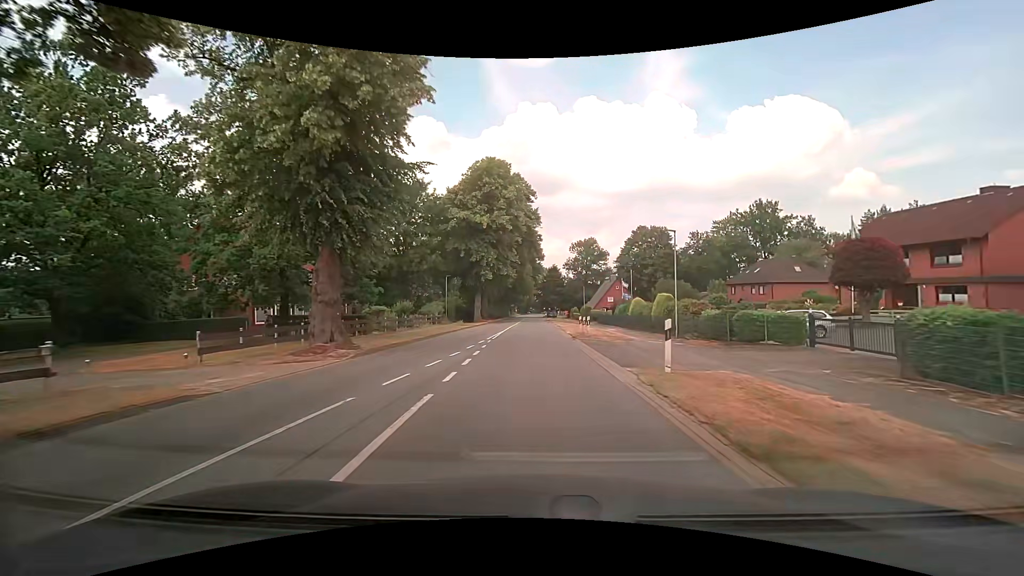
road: secondary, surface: asphalt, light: Day
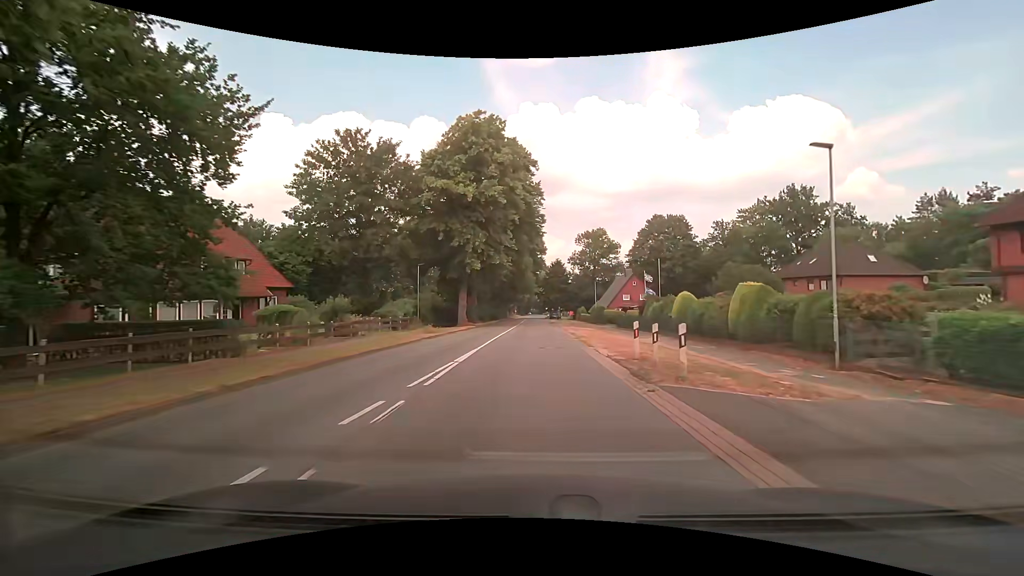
(0.0, +15.8) m; 0°
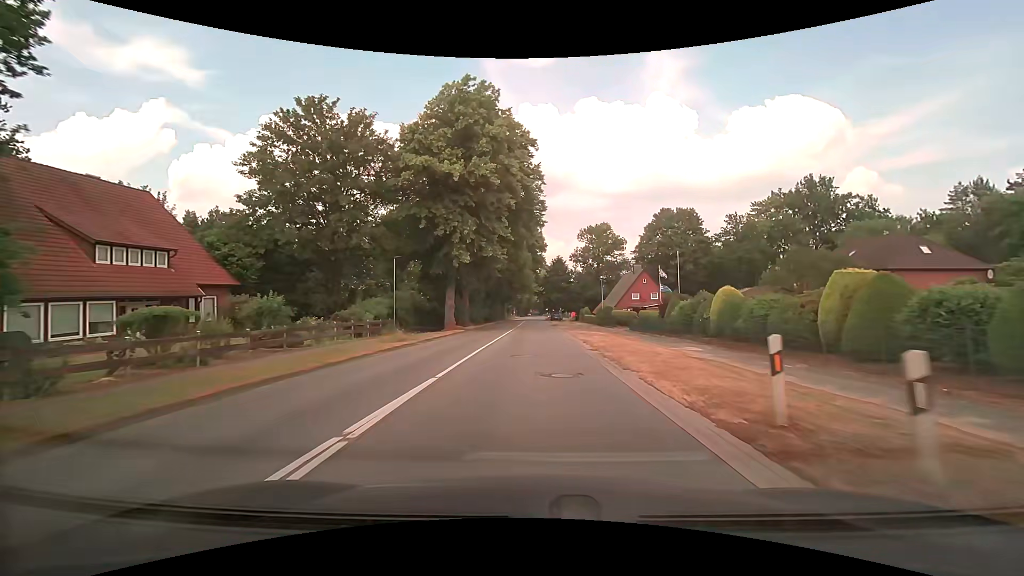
(0.0, +7.9) m; 0°
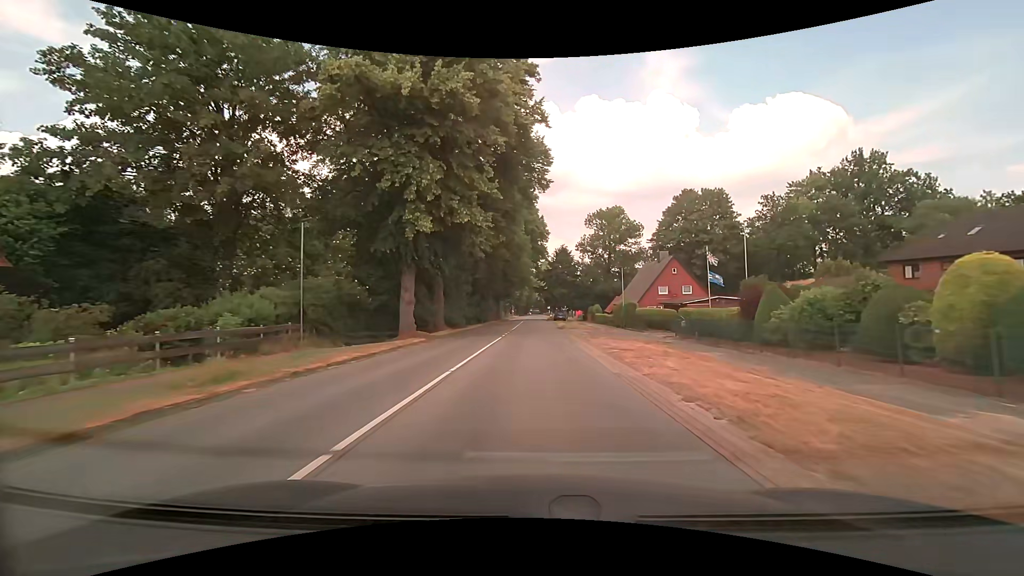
(+0.1, +15.7) m; 0°
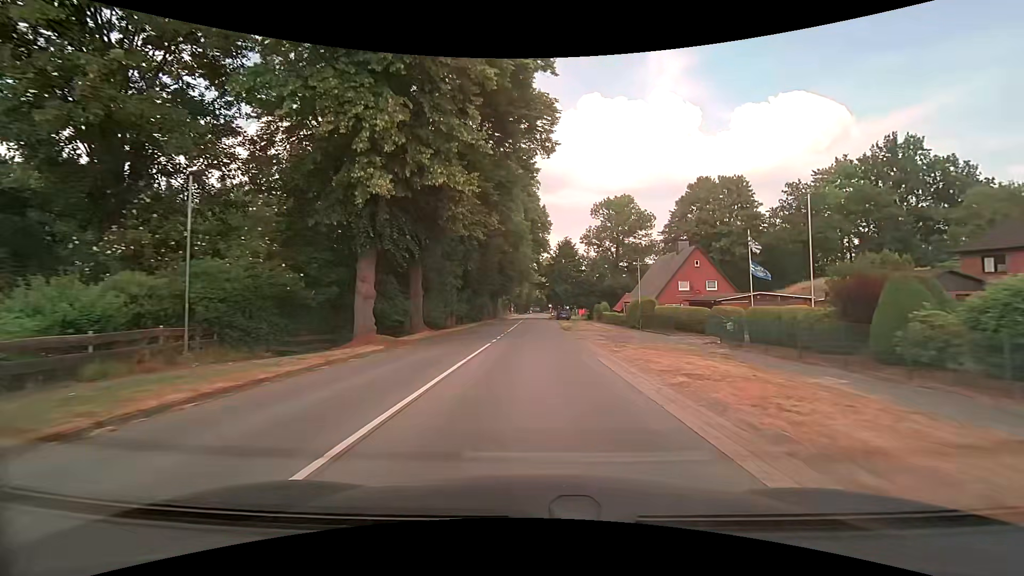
(0.0, +7.8) m; 0°
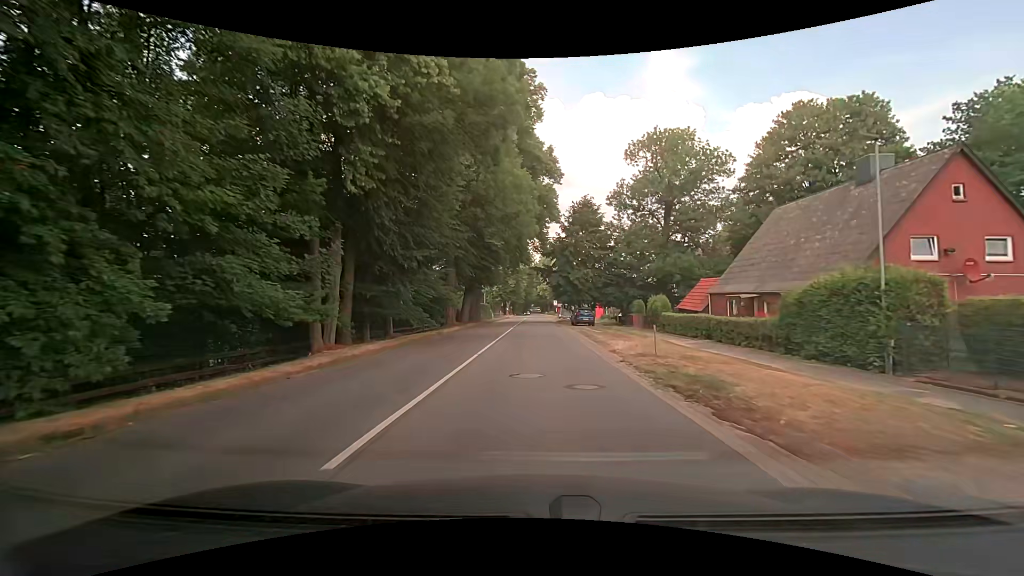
(+0.1, +31.0) m; 0°
